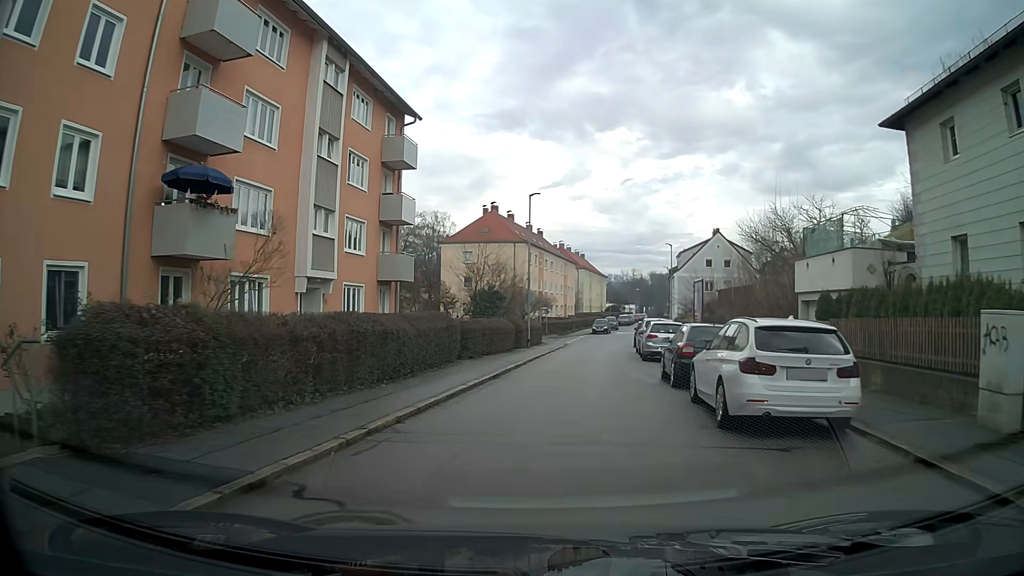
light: Day
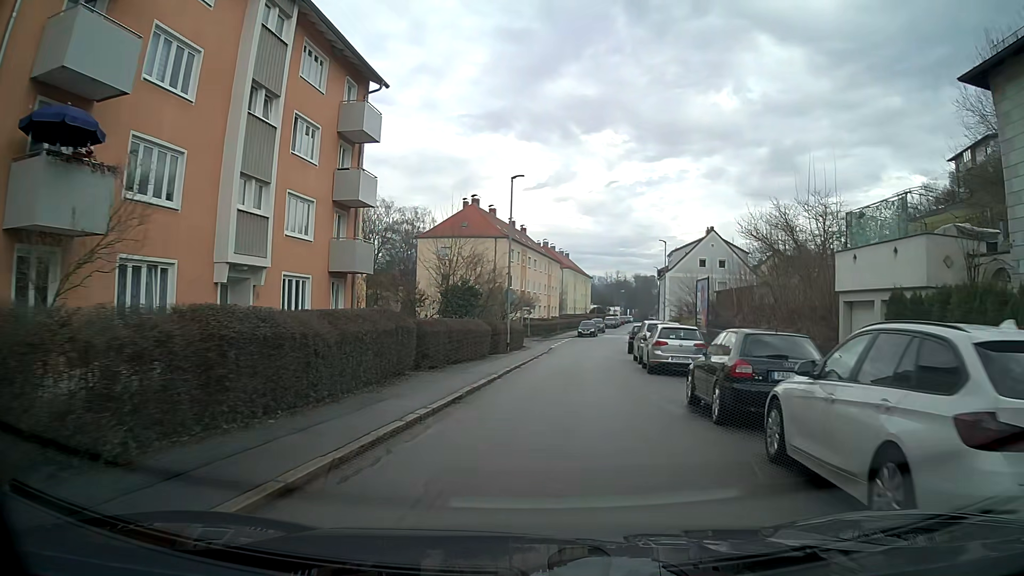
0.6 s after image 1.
(+0.1, +4.8) m; +2°
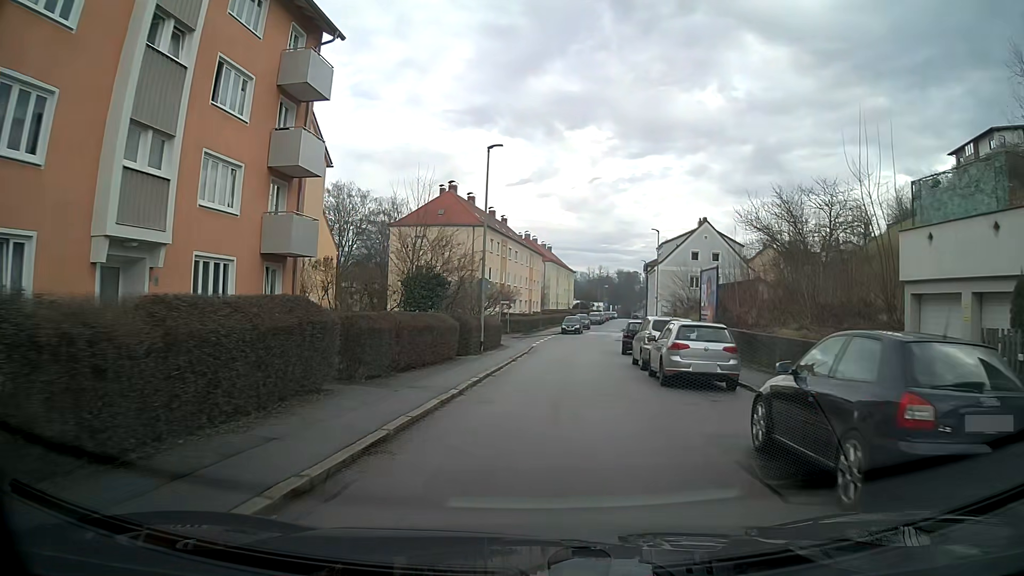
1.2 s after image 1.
(+0.1, +4.8) m; +1°
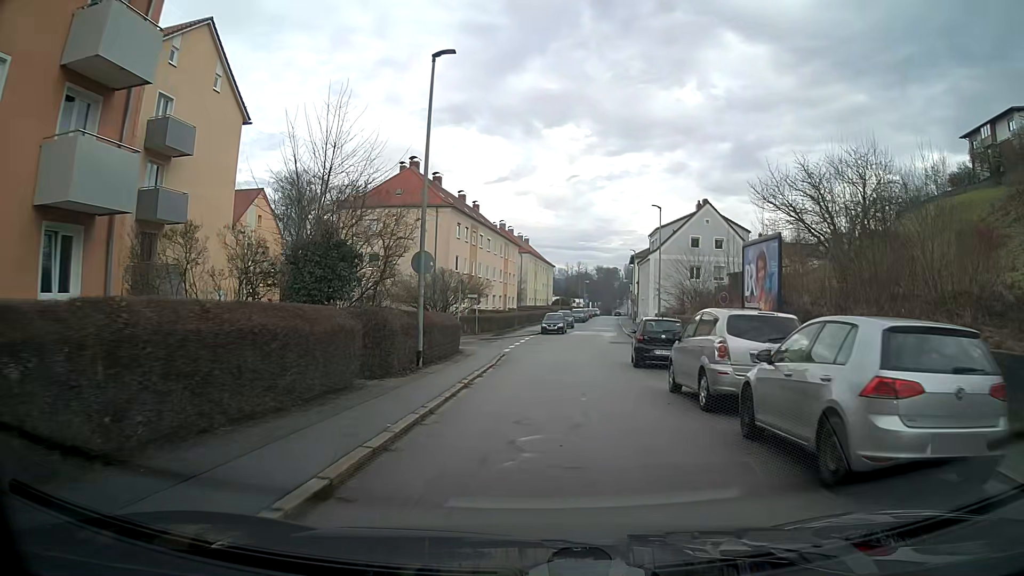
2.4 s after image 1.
(+0.2, +9.7) m; +2°
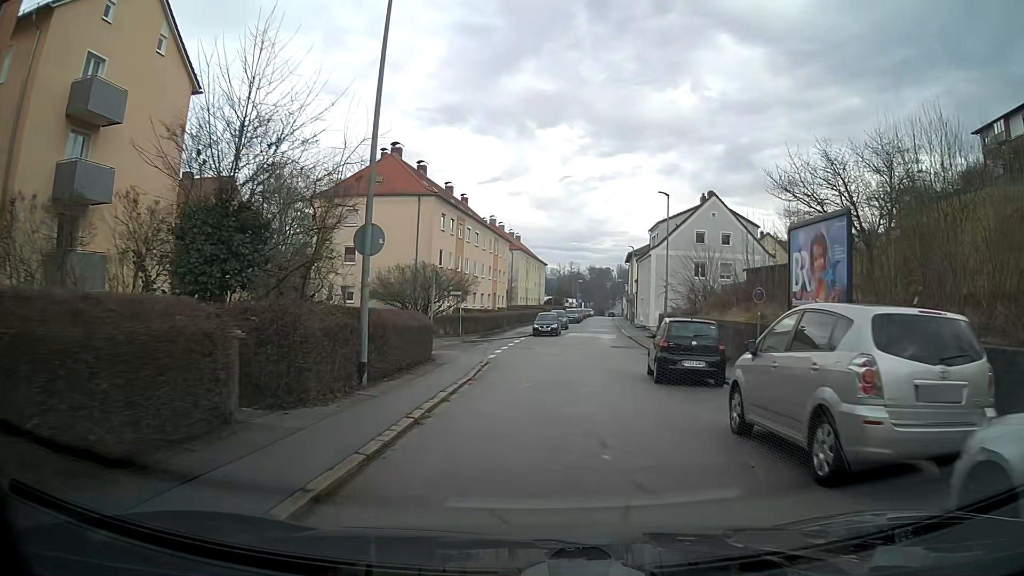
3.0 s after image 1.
(0.0, +4.8) m; +1°
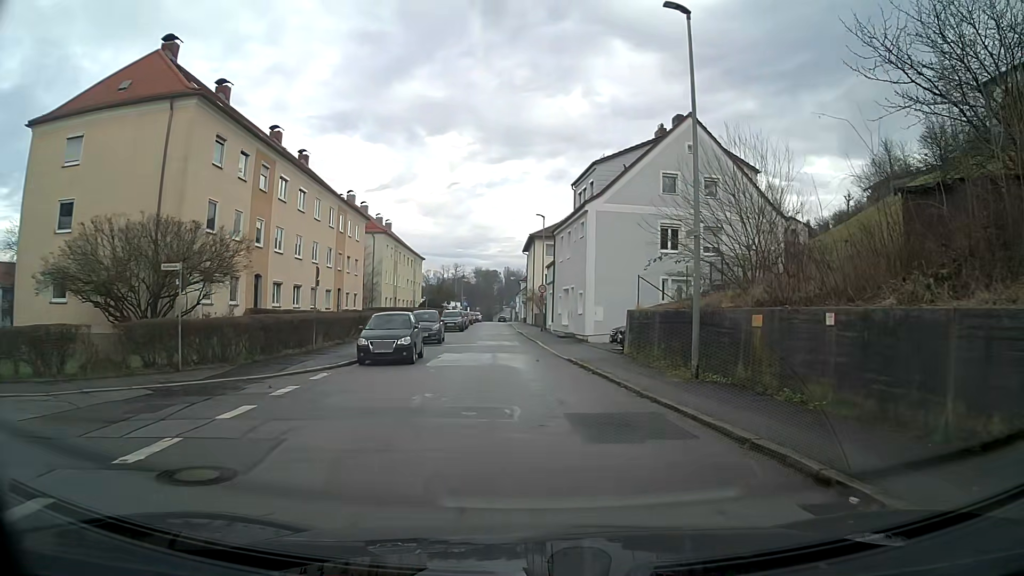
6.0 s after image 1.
(+1.6, +23.6) m; +9°
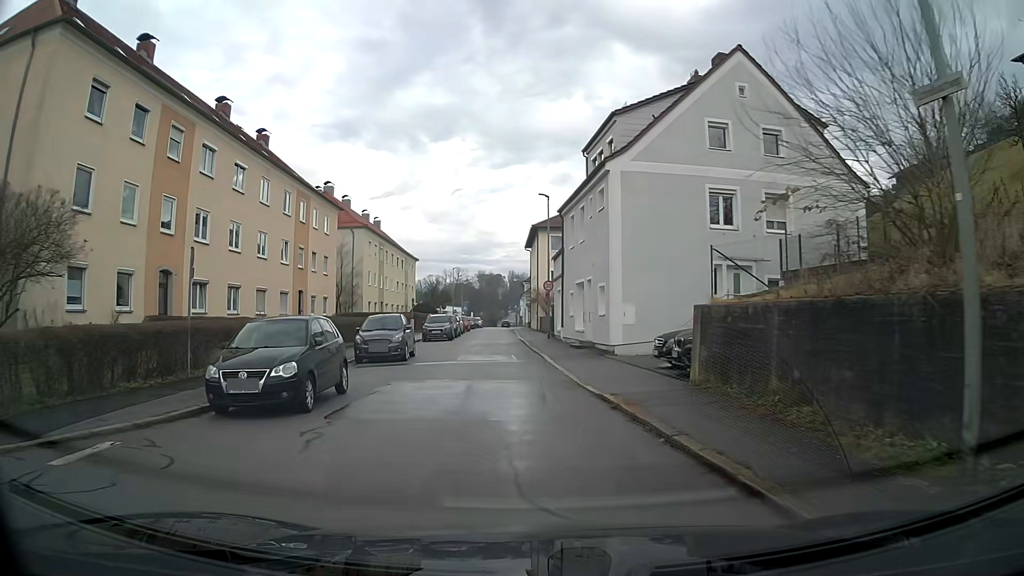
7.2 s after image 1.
(0.0, +9.2) m; -1°
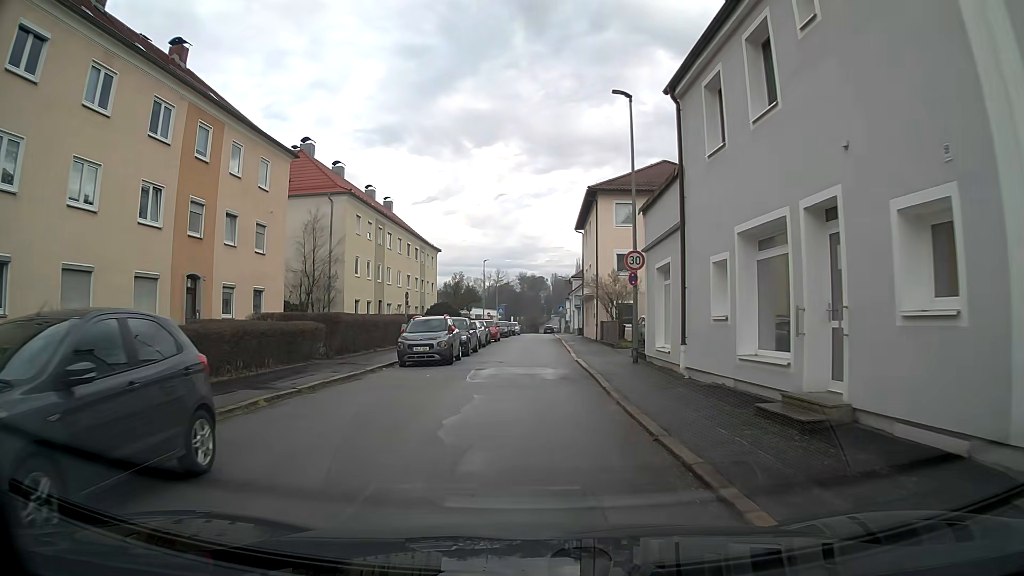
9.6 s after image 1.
(-0.6, +18.4) m; -3°
